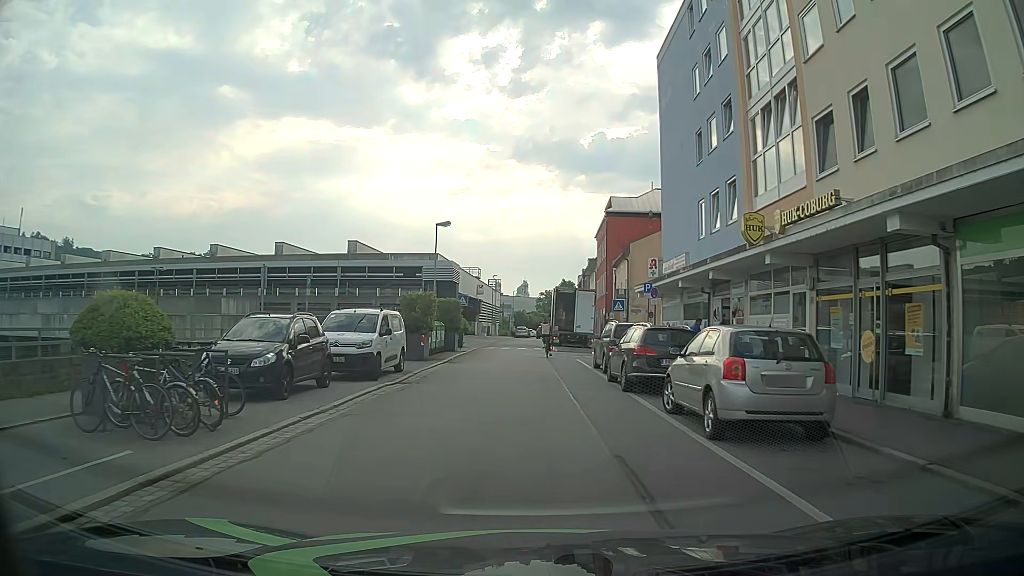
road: residential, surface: asphalt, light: Day
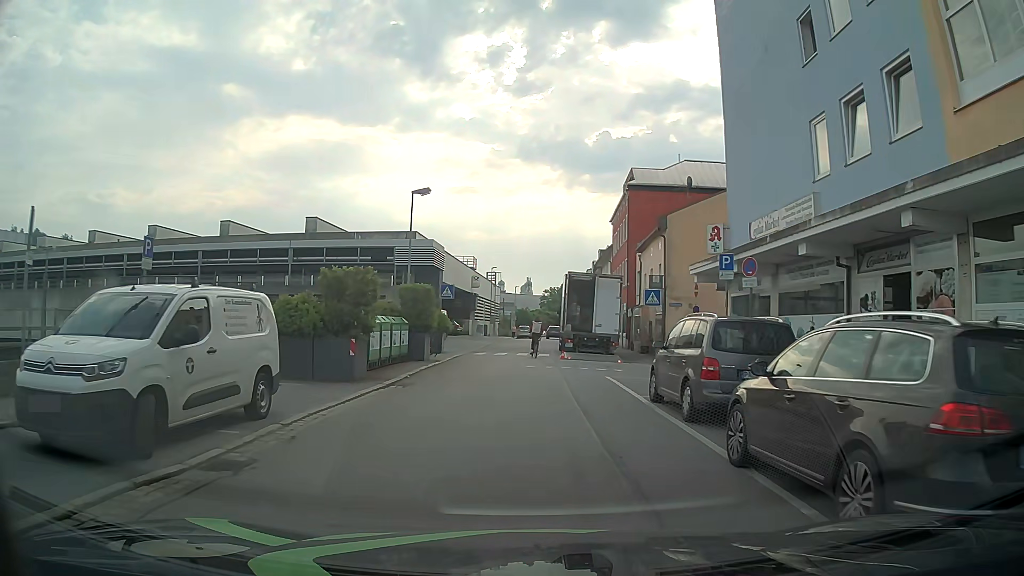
(0.0, +10.7) m; 0°
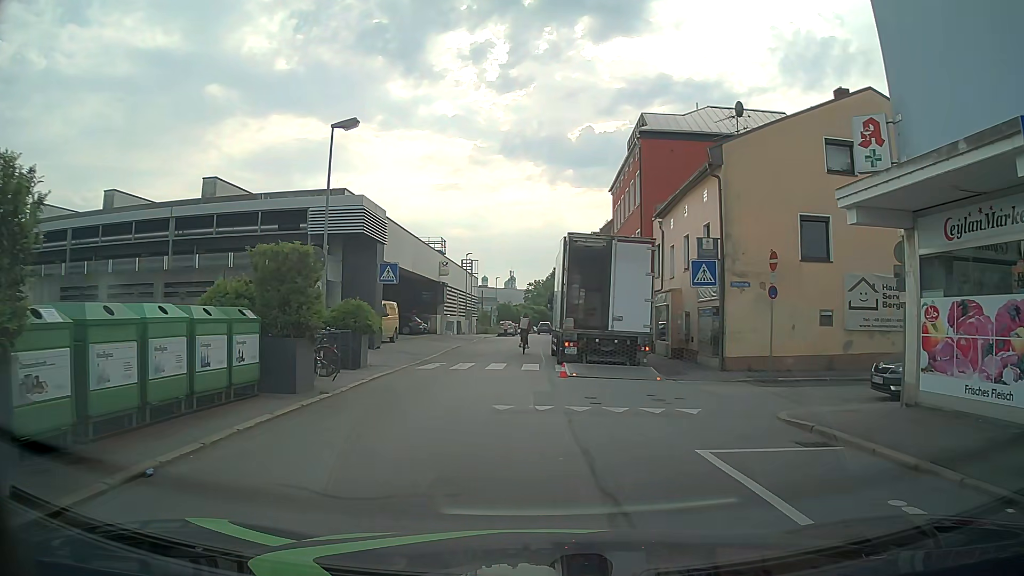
(0.0, +11.8) m; 0°
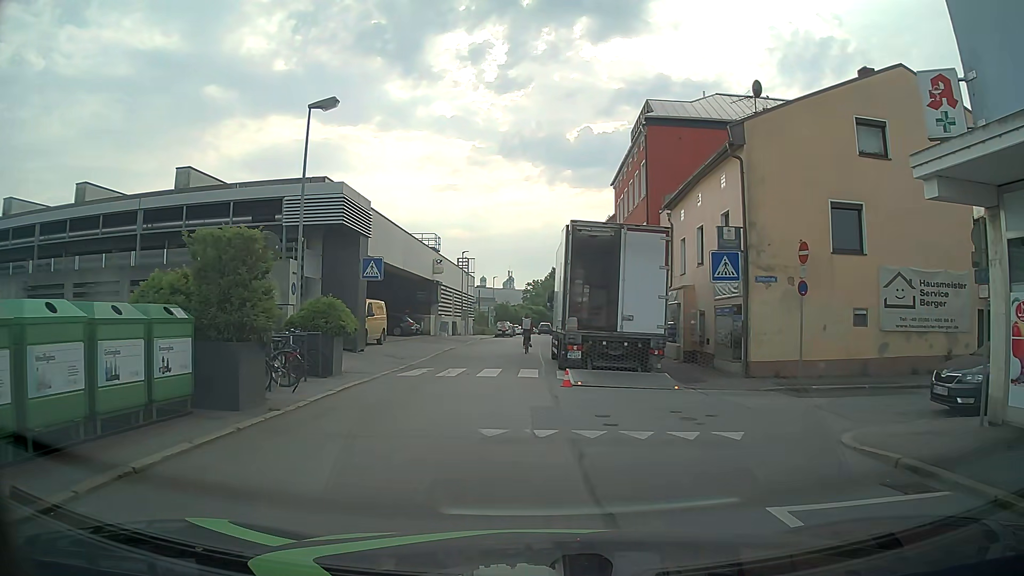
(0.0, +2.4) m; +1°
